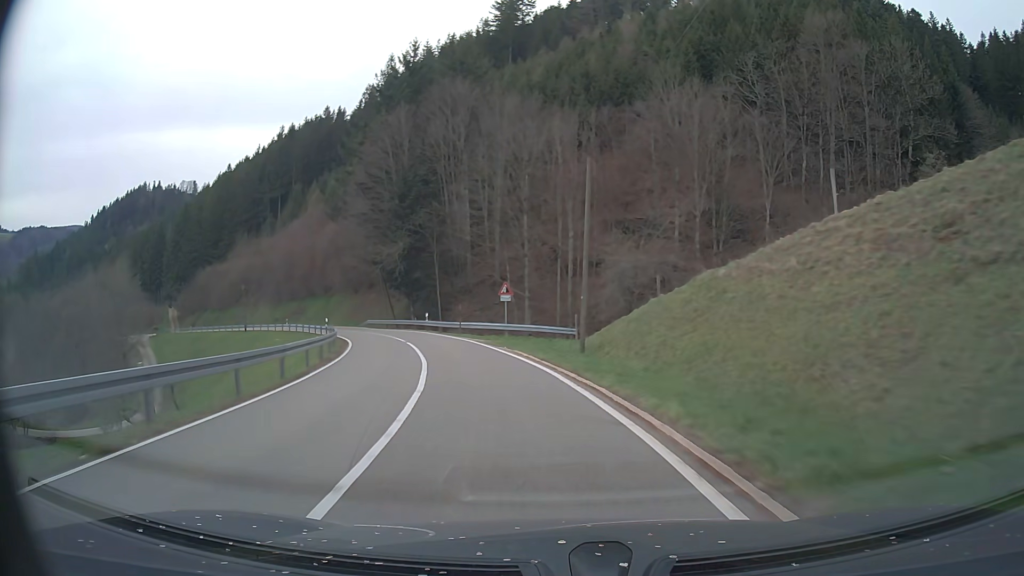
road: tertiary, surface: asphalt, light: Day
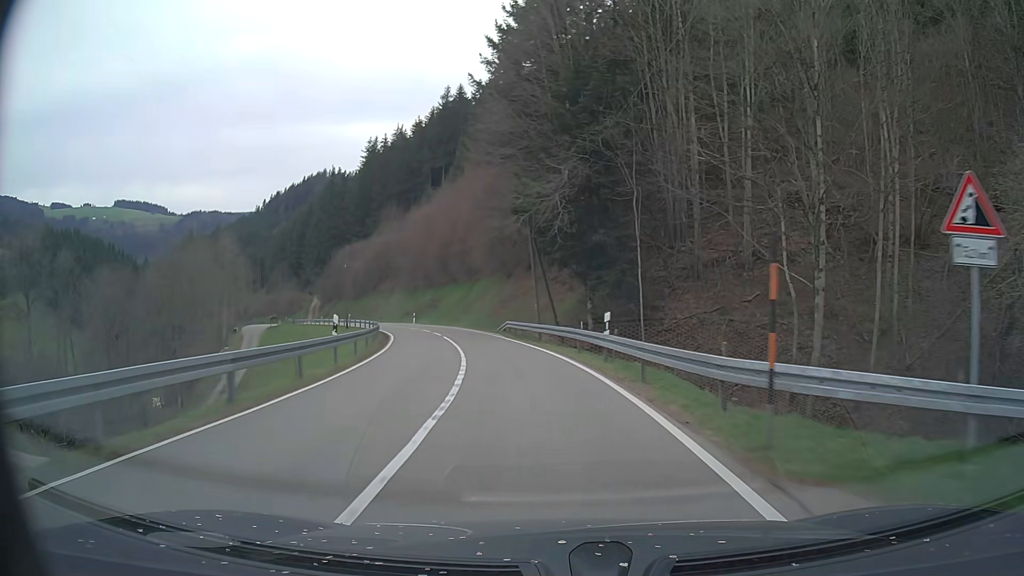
(-5.2, +31.0) m; -17°
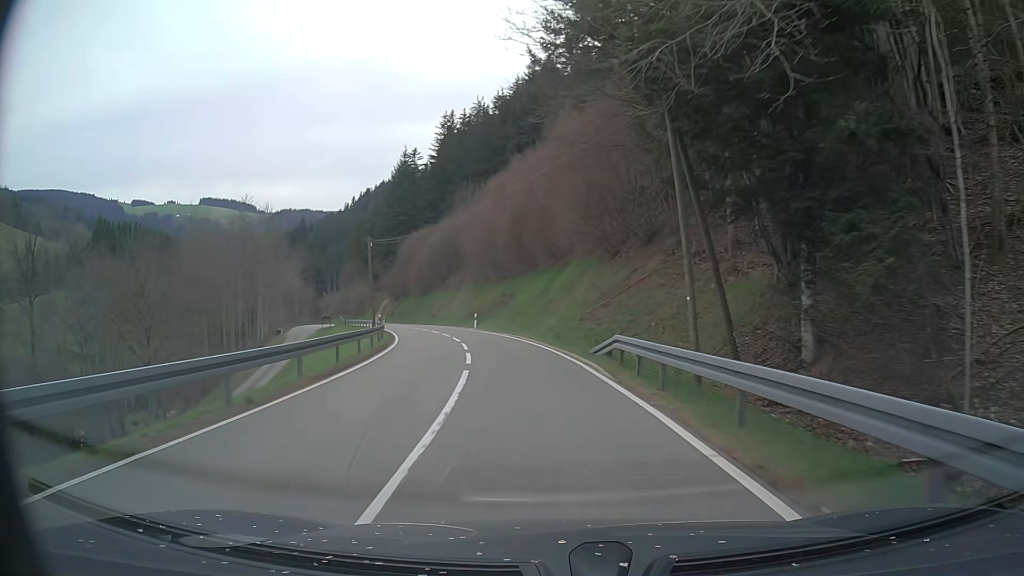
(-1.5, +21.0) m; -8°
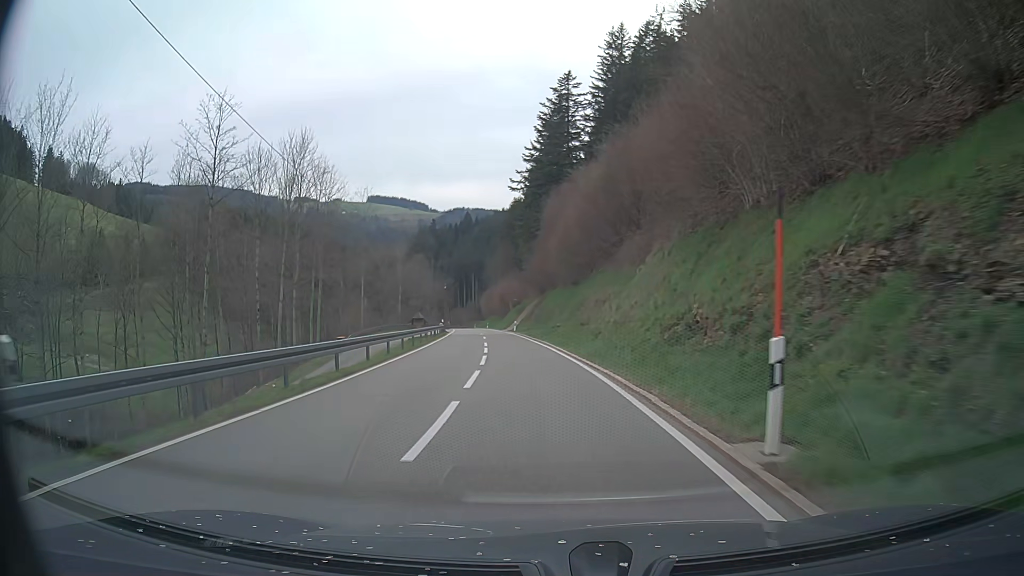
(-5.8, +42.1) m; -15°
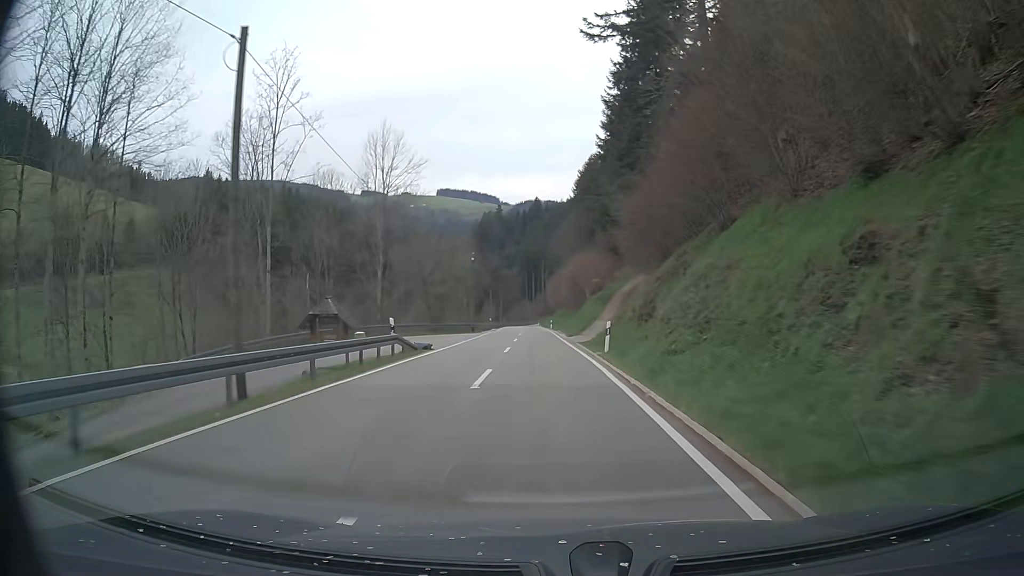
(-3.3, +43.5) m; -7°
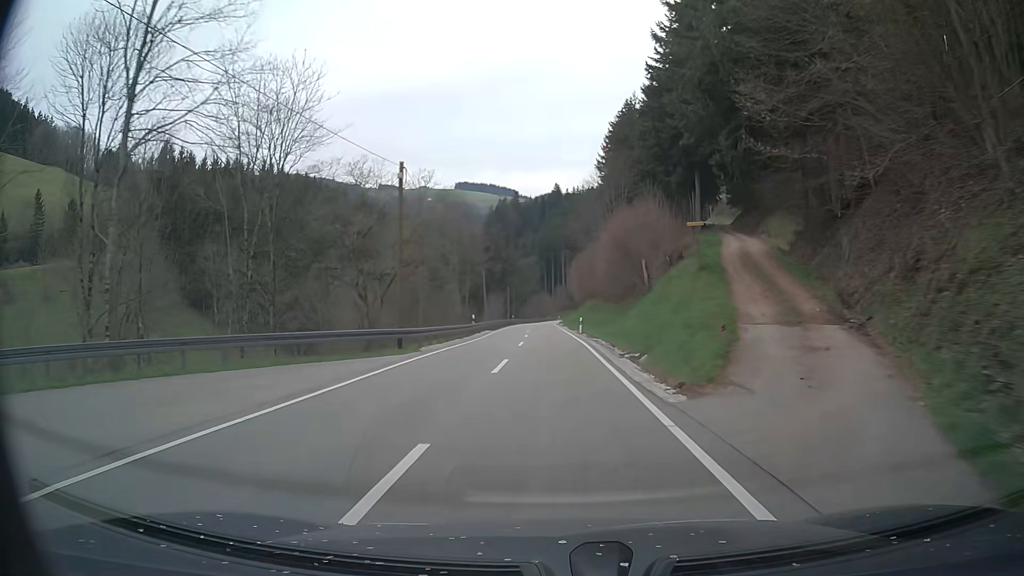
(-0.7, +33.8) m; -2°
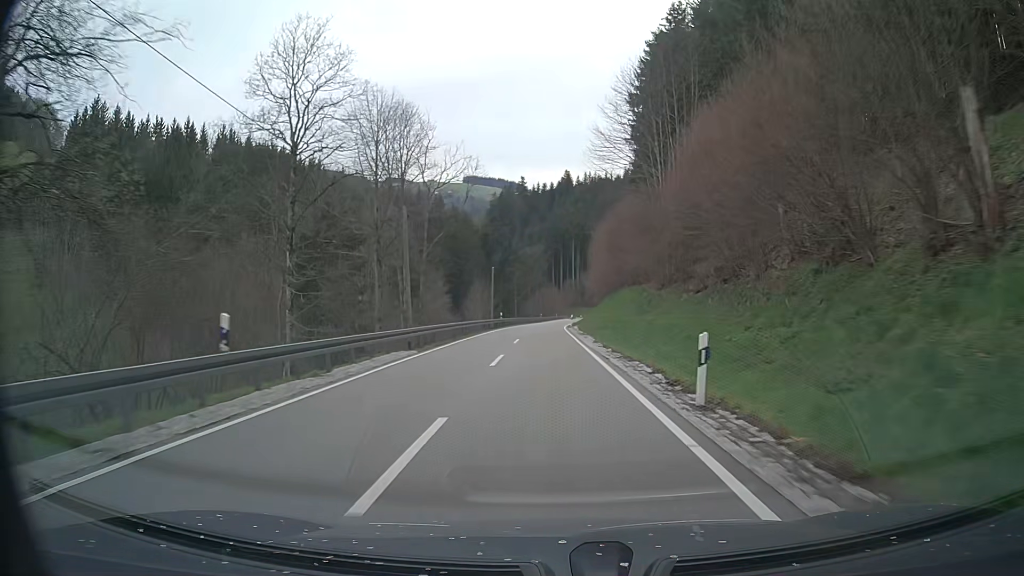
(-0.3, +34.8) m; -1°
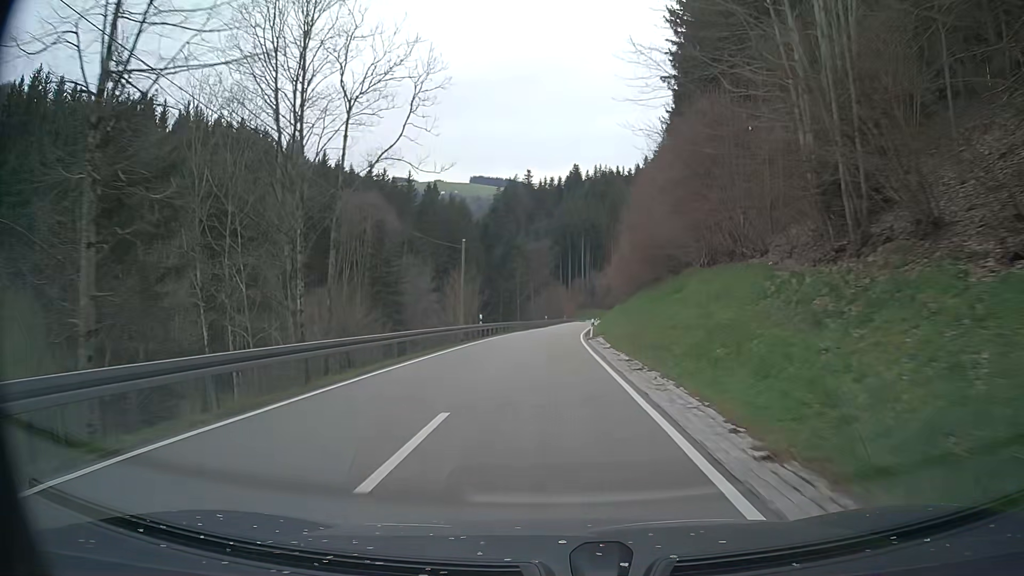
(+0.1, +23.8) m; 0°
(0, +10) (0, +20) (0, +30) (0, +40) (+1, +50) (+1, +60) (+2, +70) (+3, +80) (+3, +90) (+4, +100) m
